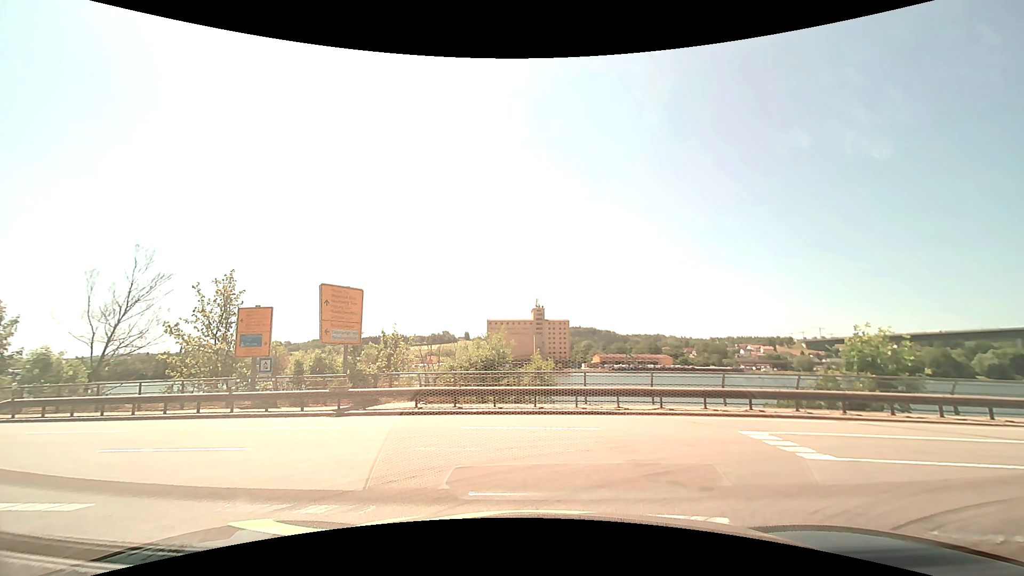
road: tertiary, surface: asphalt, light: Day
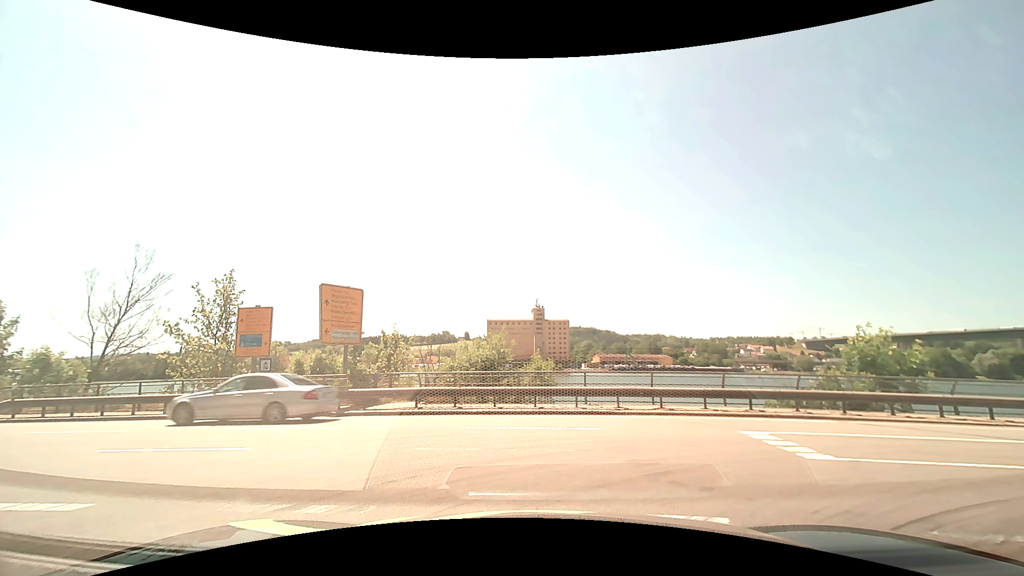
(0.0, 0.0) m; 0°
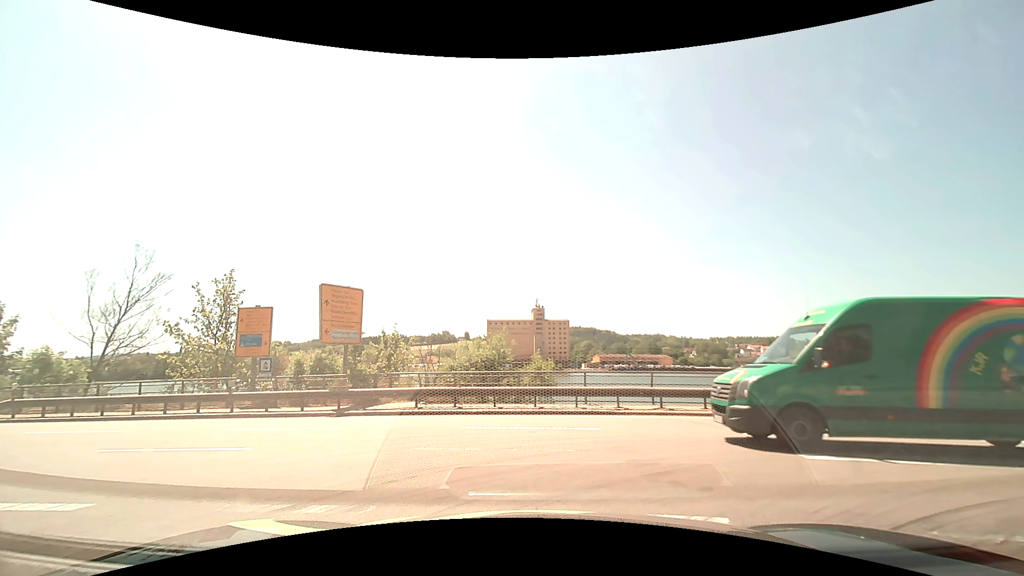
(0.0, 0.0) m; 0°
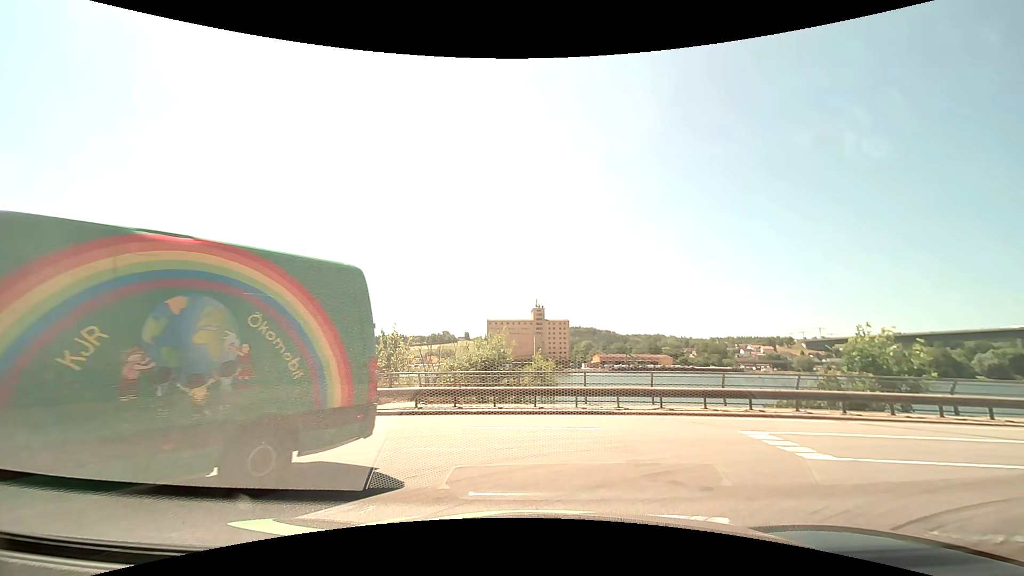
(0.0, 0.0) m; 0°
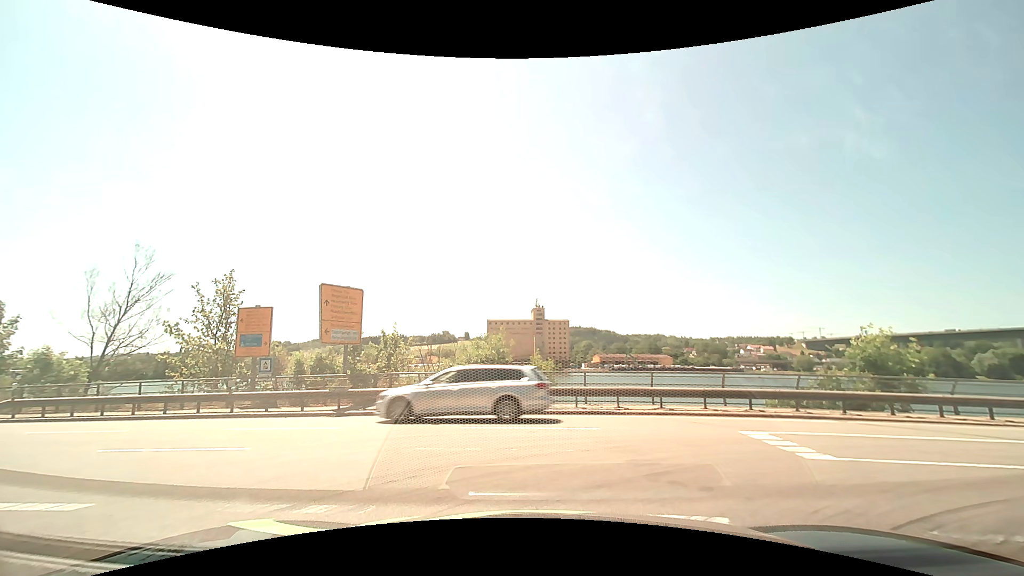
(0.0, 0.0) m; 0°
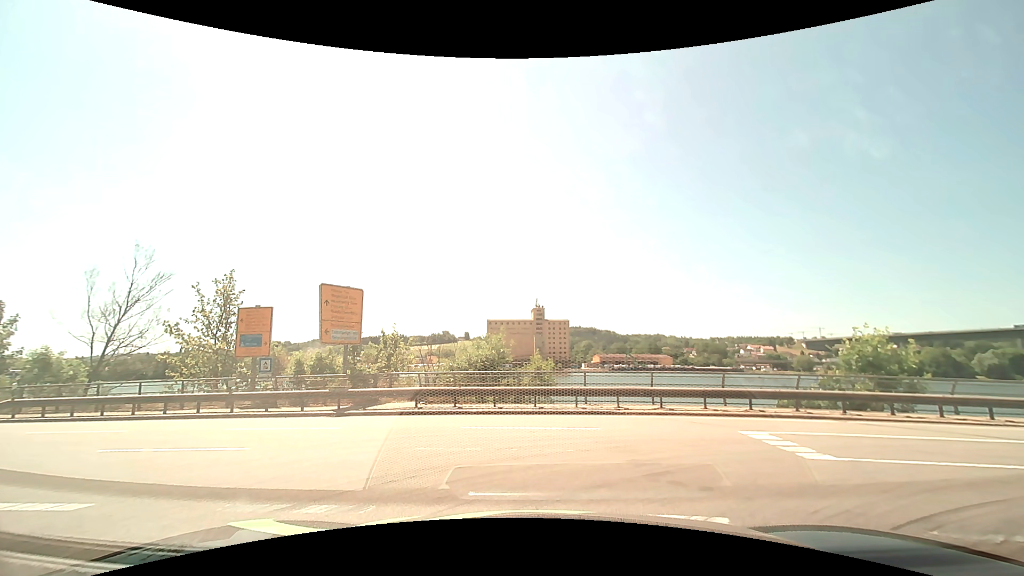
(0.0, 0.0) m; 0°
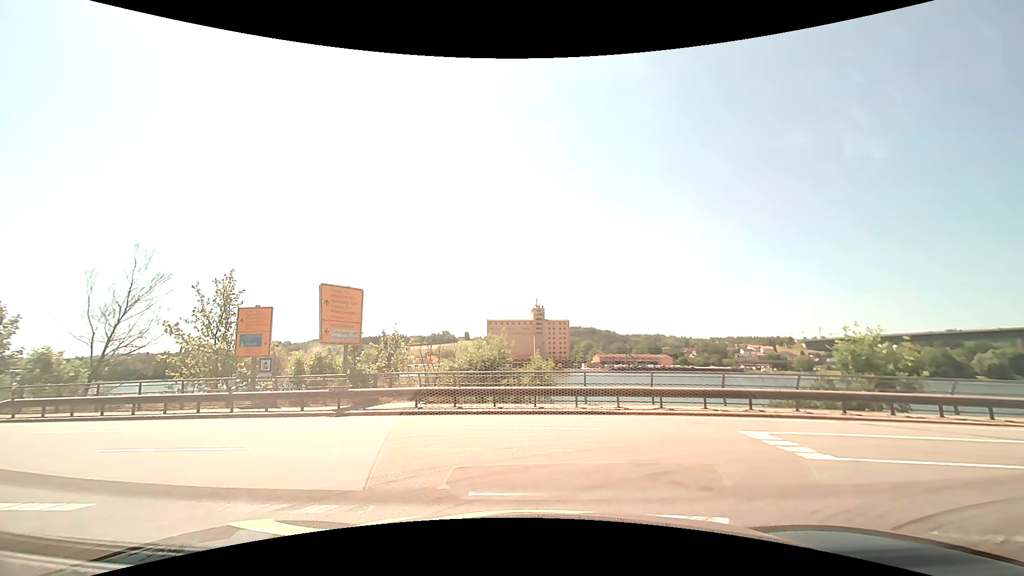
(0.0, 0.0) m; 0°
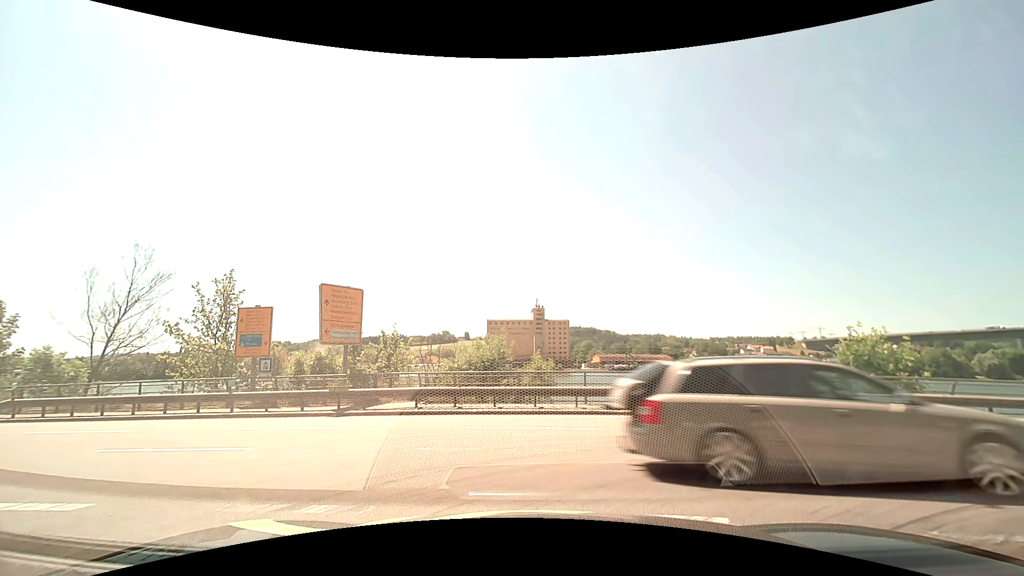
(0.0, 0.0) m; 0°
